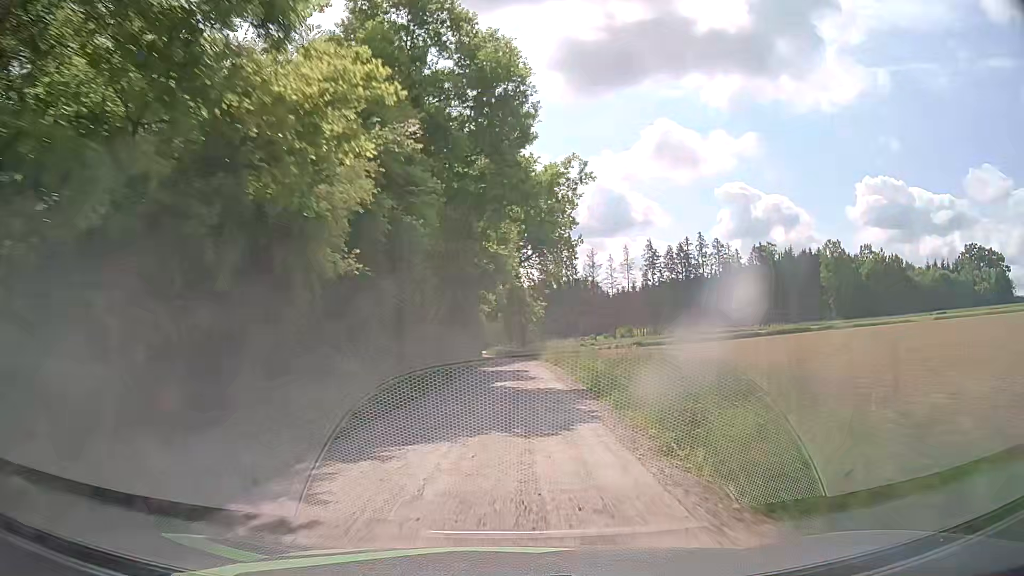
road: unclassified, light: Day
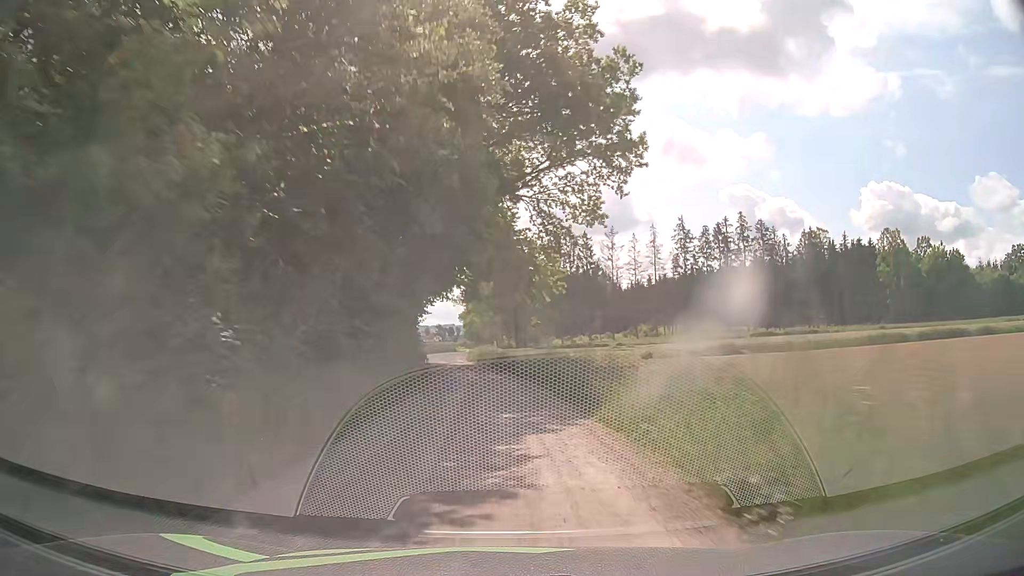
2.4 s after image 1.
(+0.4, +35.8) m; -1°
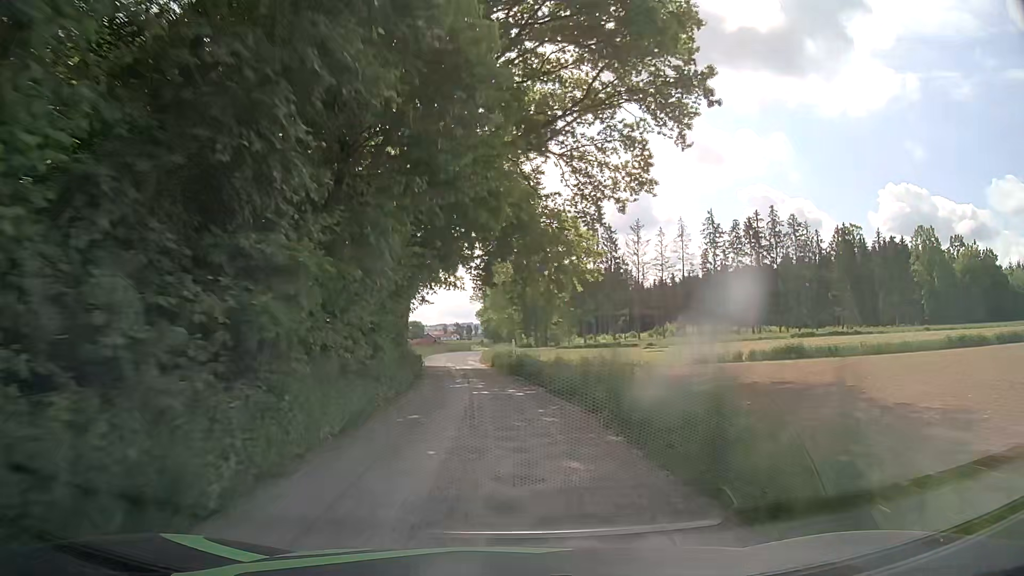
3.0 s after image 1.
(0.0, +8.7) m; 0°
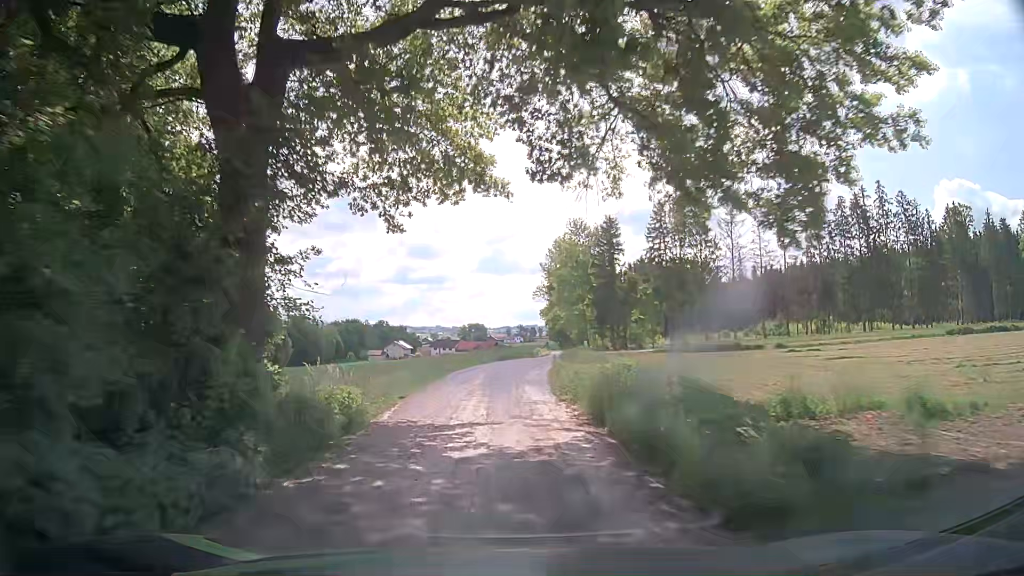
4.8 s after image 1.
(-1.2, +24.7) m; -5°
(0, +10) (-1, +20) (-1, +30) (0, +40) (+1, +50) (+2, +60) (+3, +70) (+4, +80) (+5, +90) (+6, +100) m
